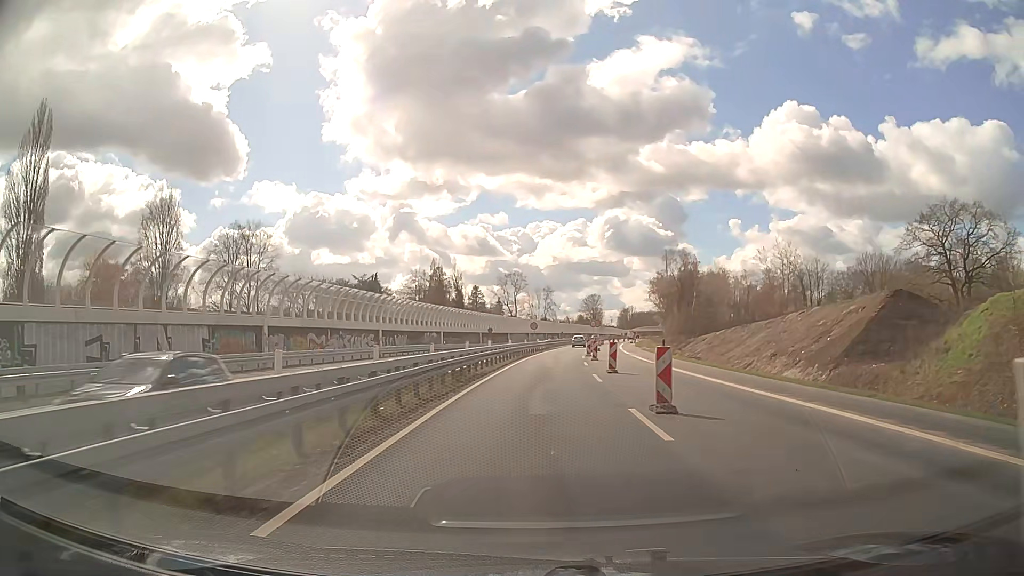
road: trunk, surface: asphalt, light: Day
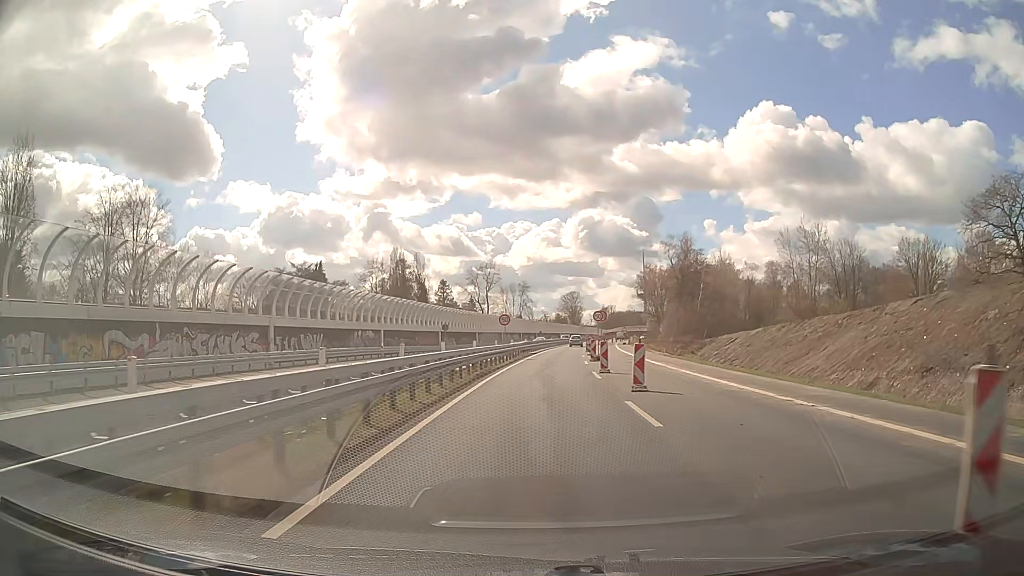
(+0.4, +22.8) m; +2°
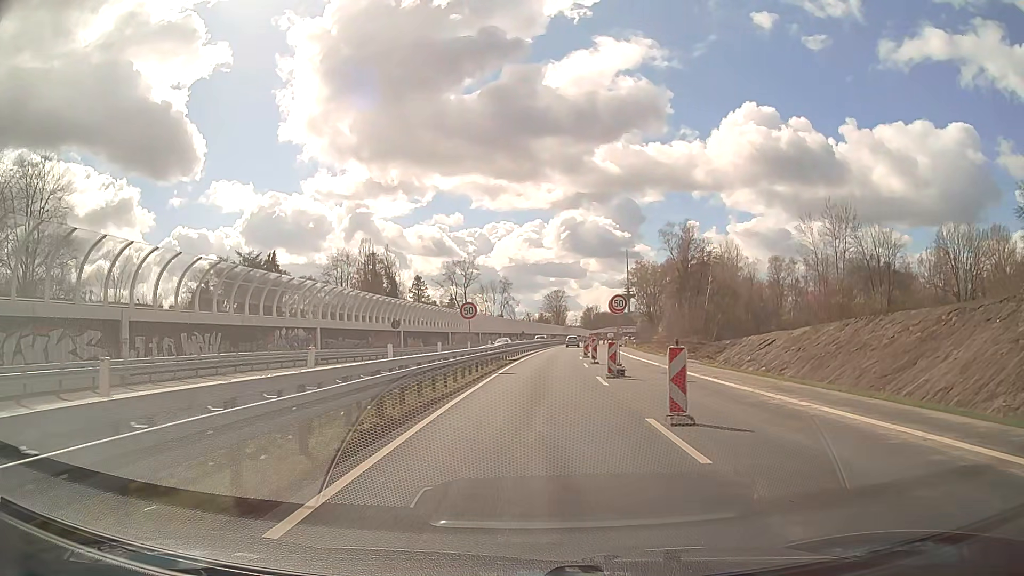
(+0.2, +15.2) m; +2°
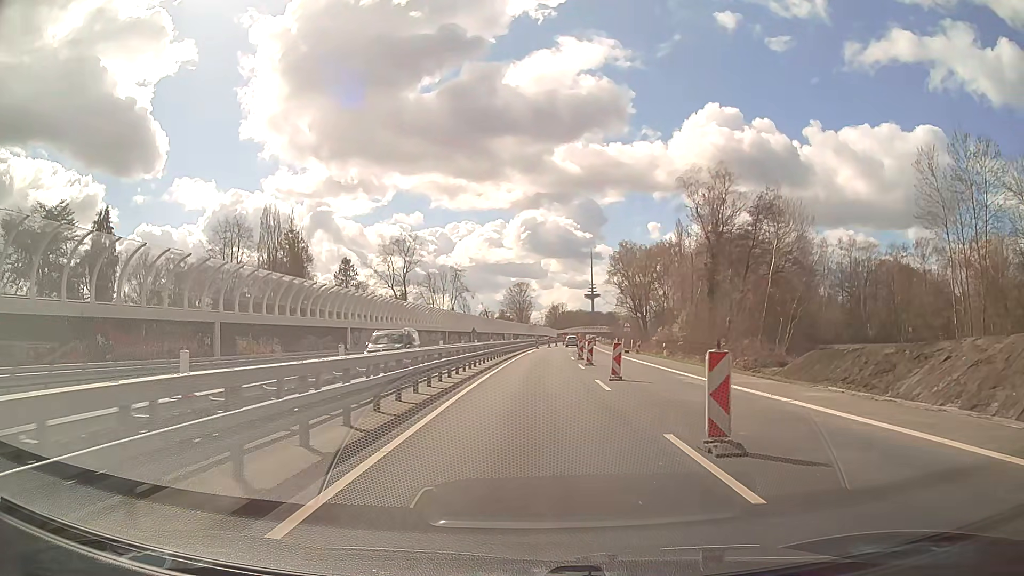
(+1.0, +38.1) m; +3°
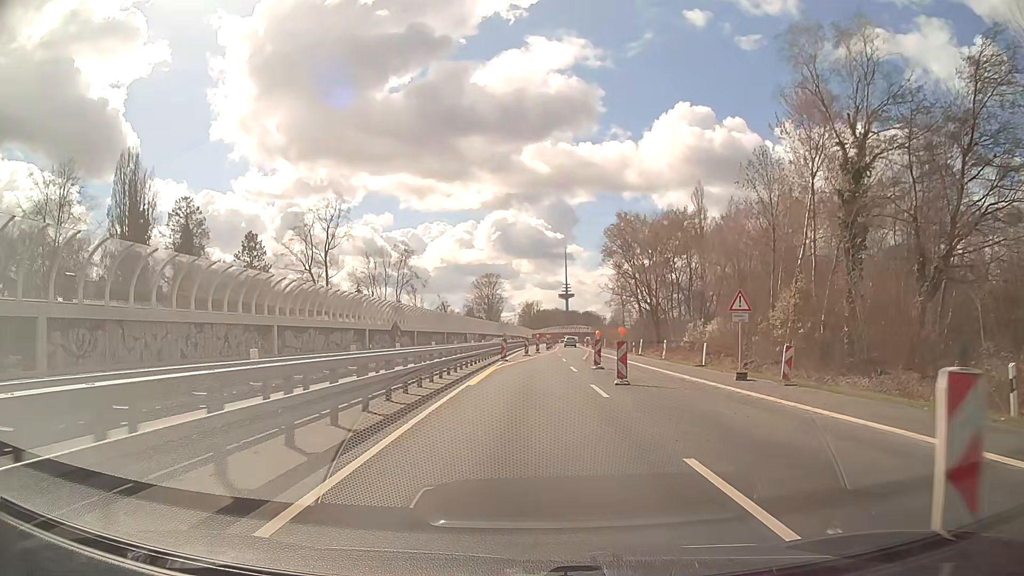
(+0.8, +38.2) m; +2°
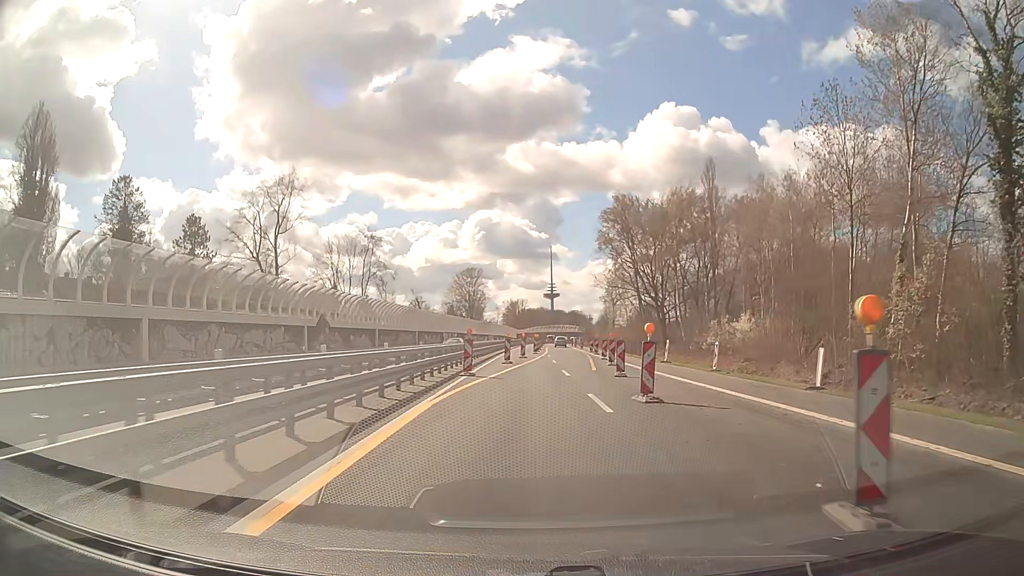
(+0.1, +15.3) m; +1°
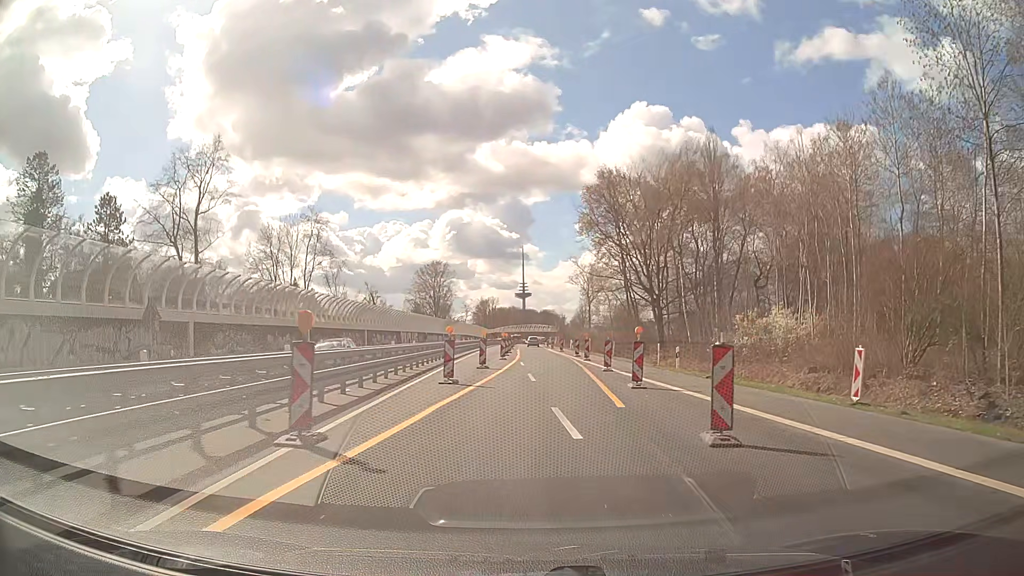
(+0.3, +15.3) m; +3°
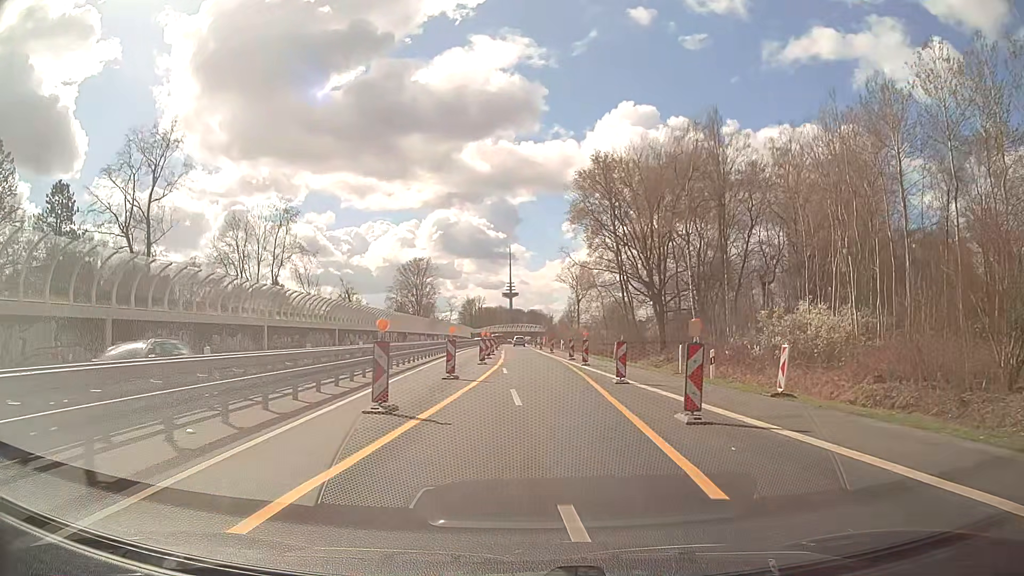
(+0.1, +7.7) m; +1°
(0, +10) (0, +20) (0, +30) (0, +40) (0, +50) (0, +60) (-1, +70) (-1, +80) (-1, +90) (-1, +100) m
